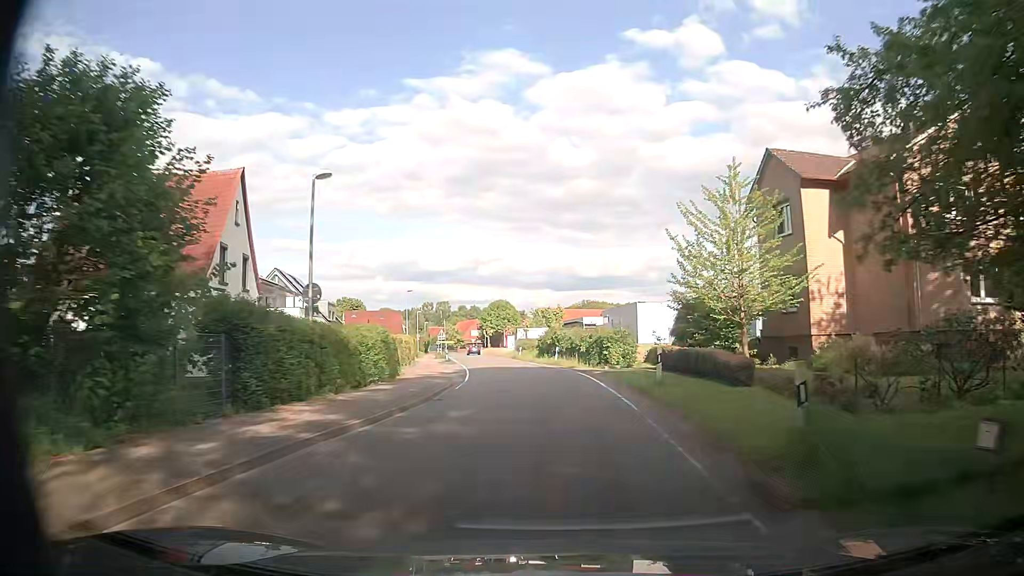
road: tertiary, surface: asphalt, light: Day
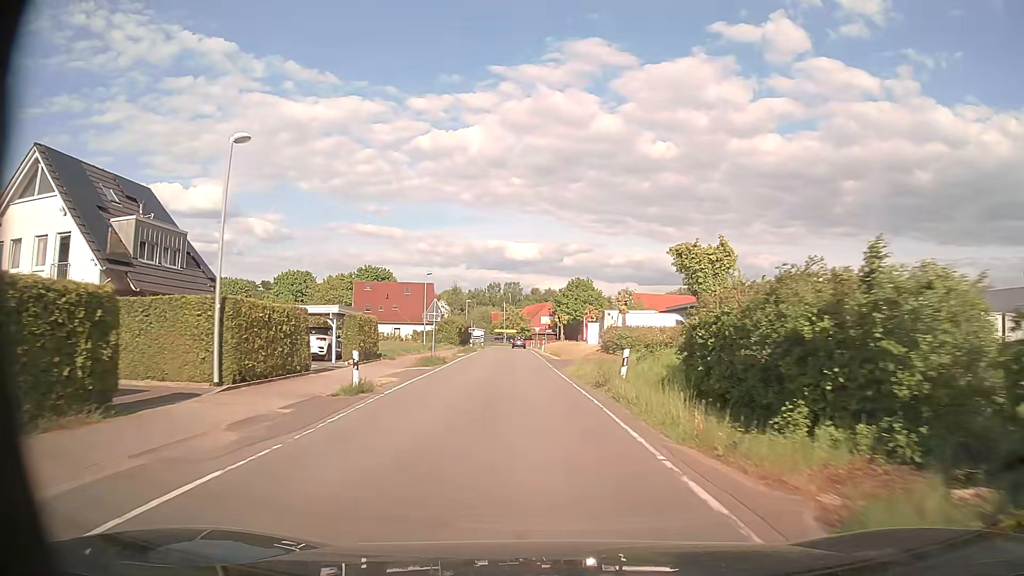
(-1.9, +44.1) m; -7°
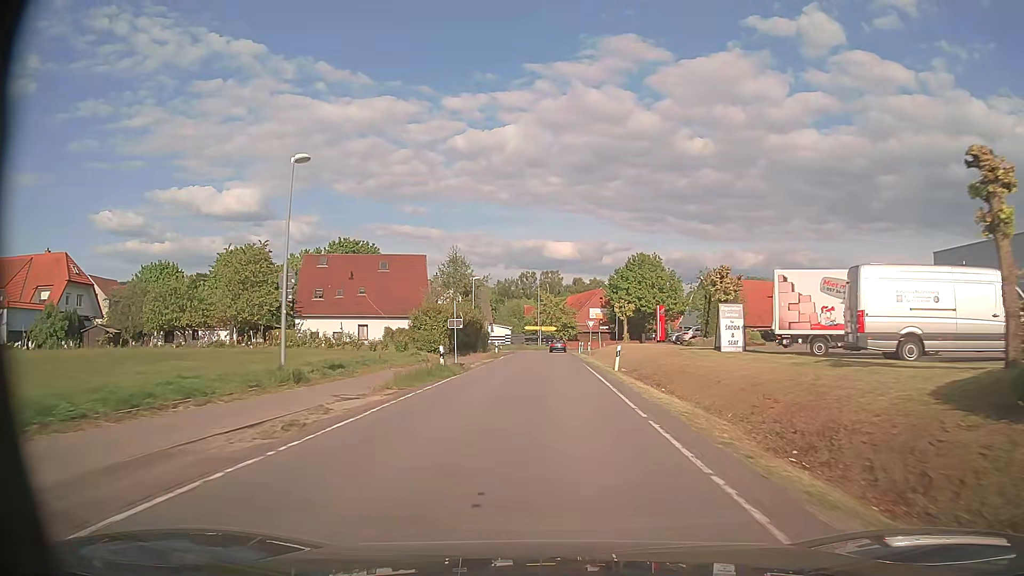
(-1.6, +36.5) m; -4°
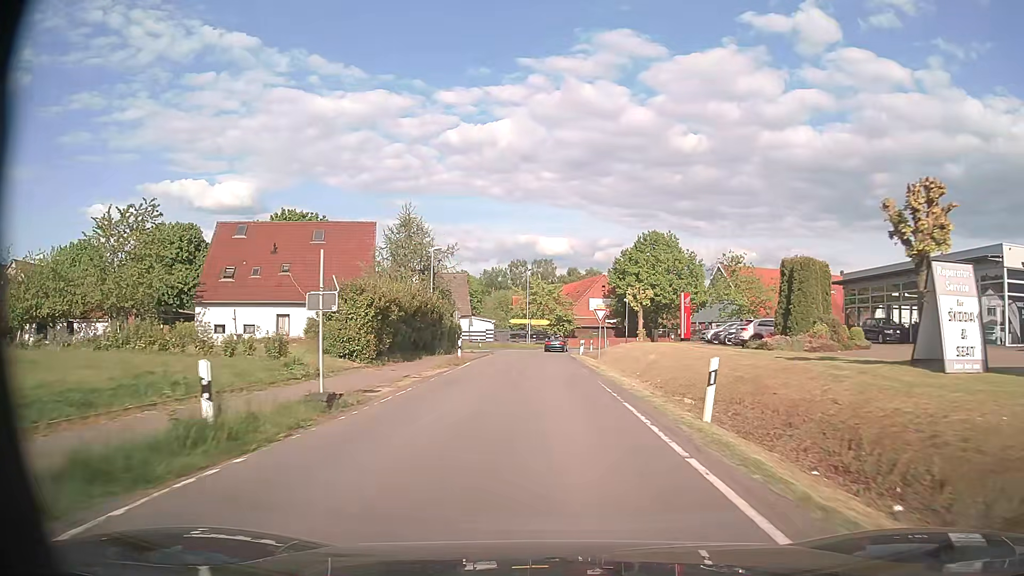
(+0.1, +16.7) m; +1°
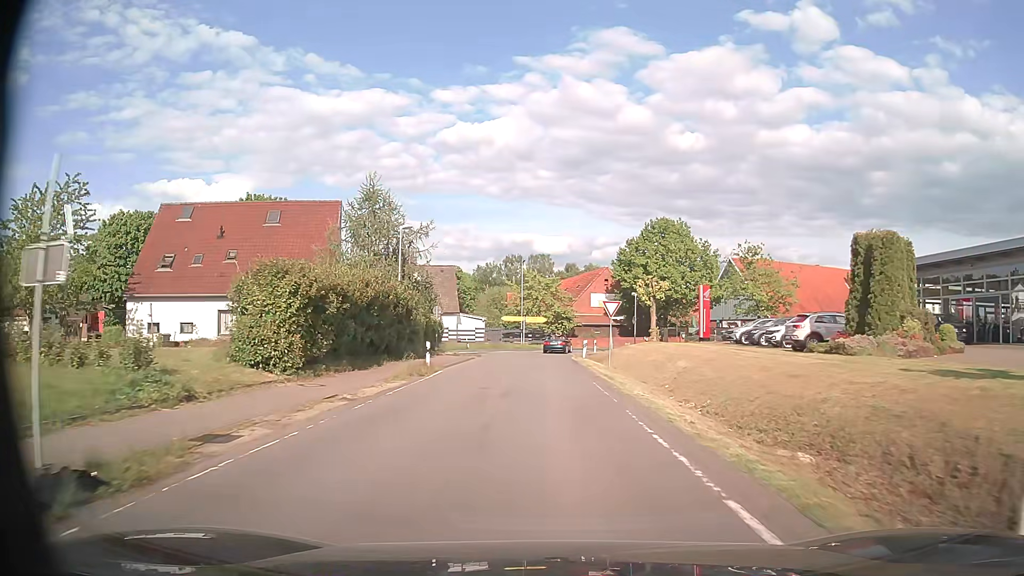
(0.0, +7.8) m; 0°
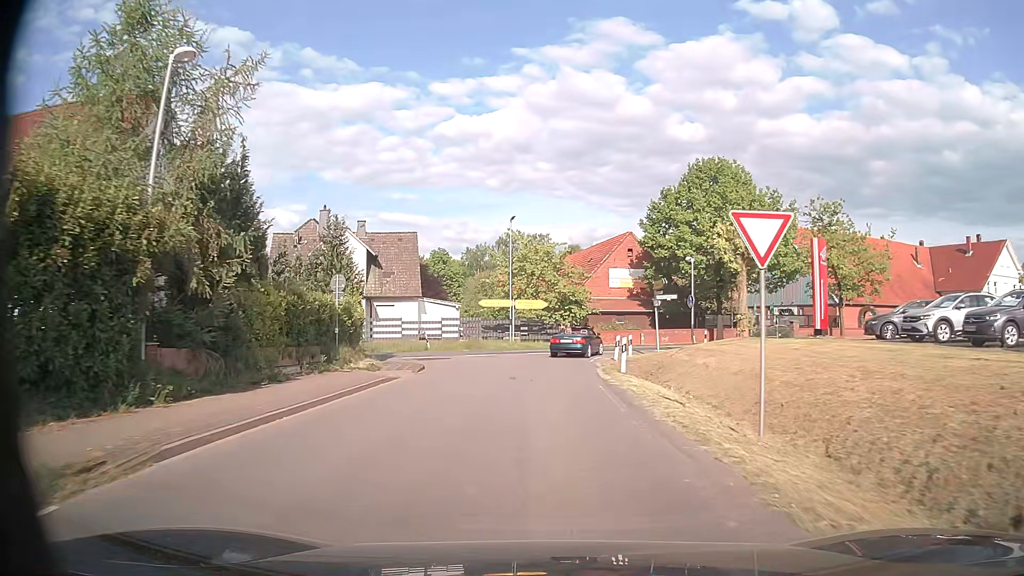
(0.0, +20.5) m; 0°
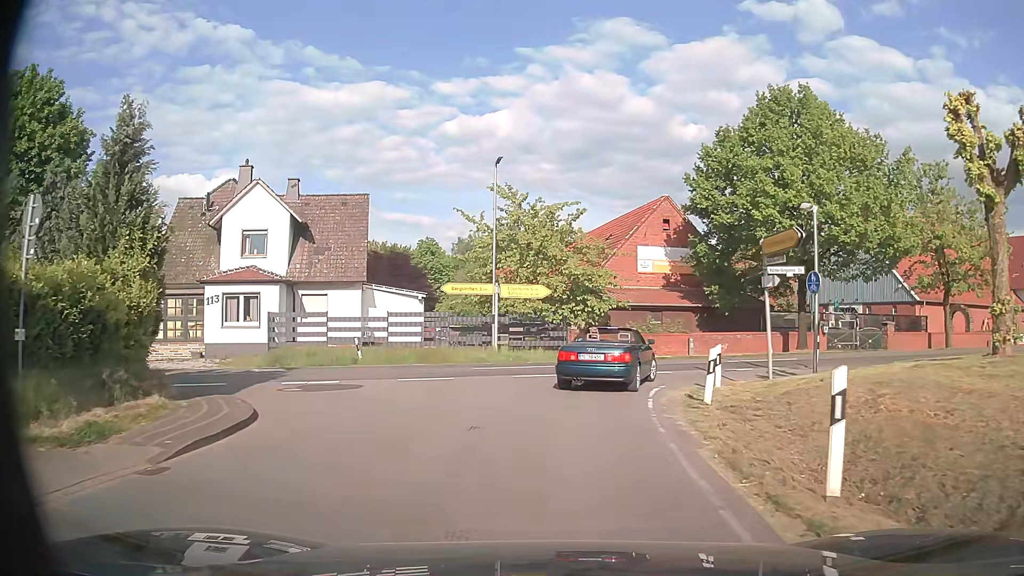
(-0.1, +14.6) m; 0°
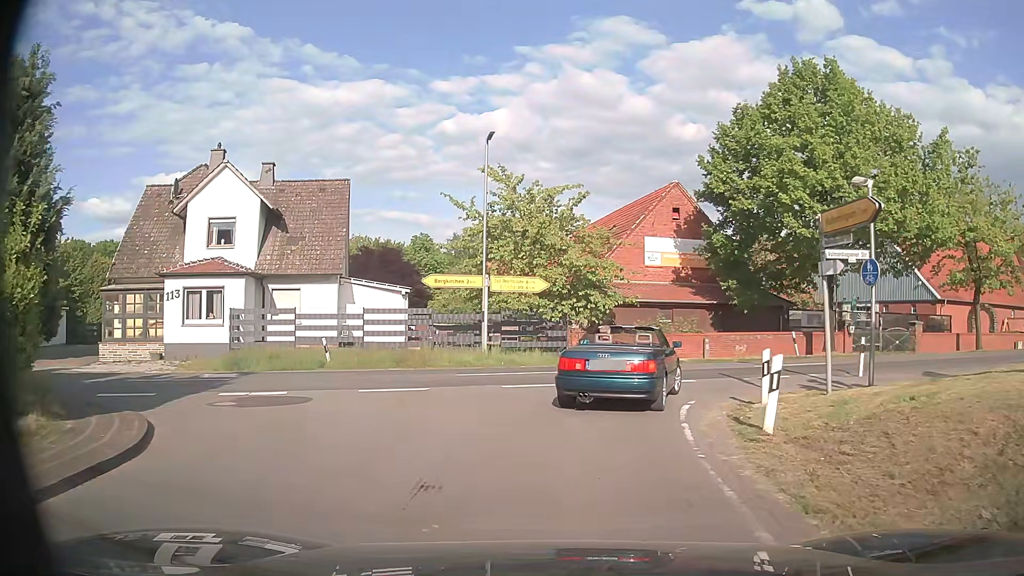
(0.0, +3.3) m; 0°
